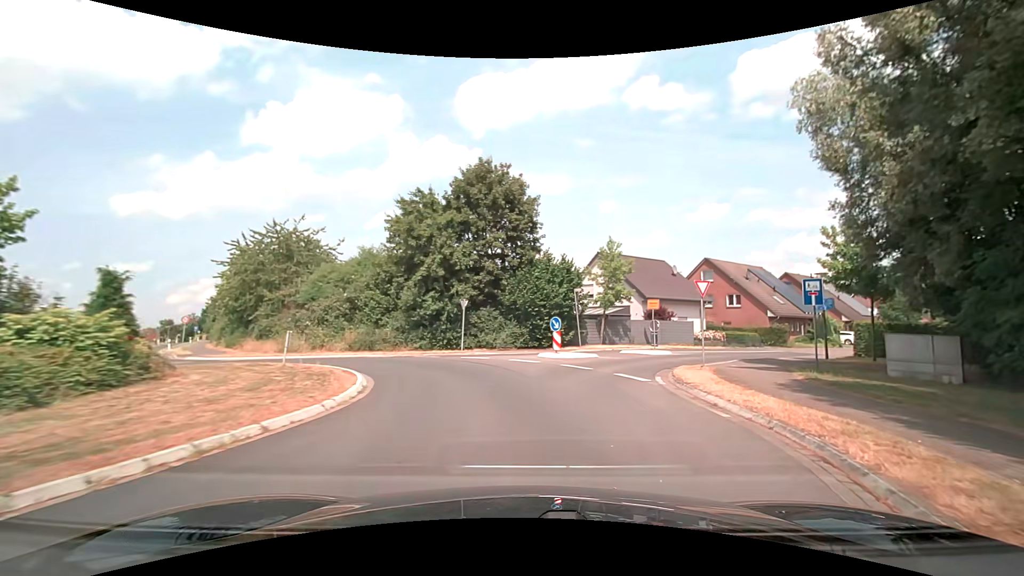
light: Day
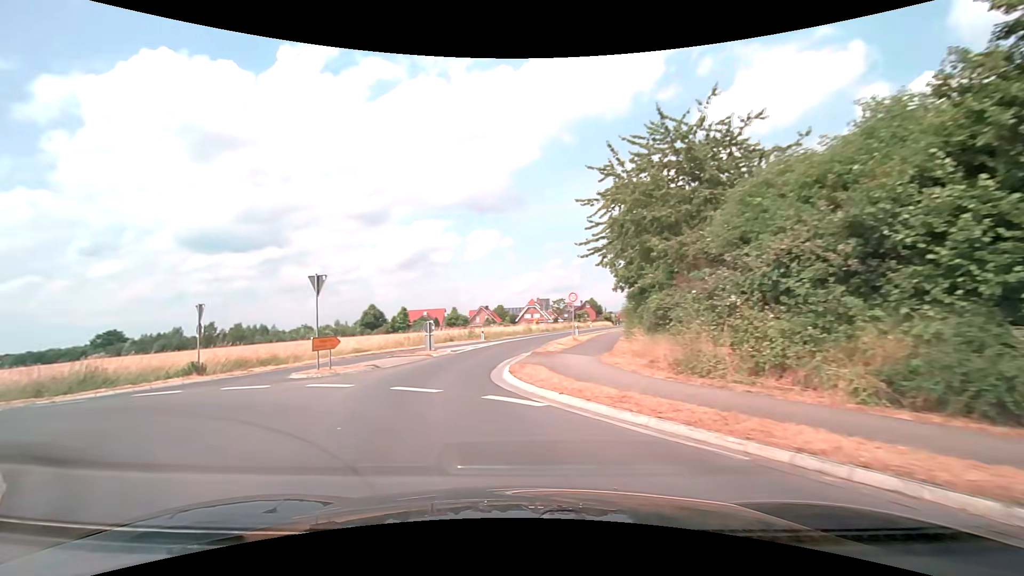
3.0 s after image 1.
(-6.1, +21.0) m; -47°
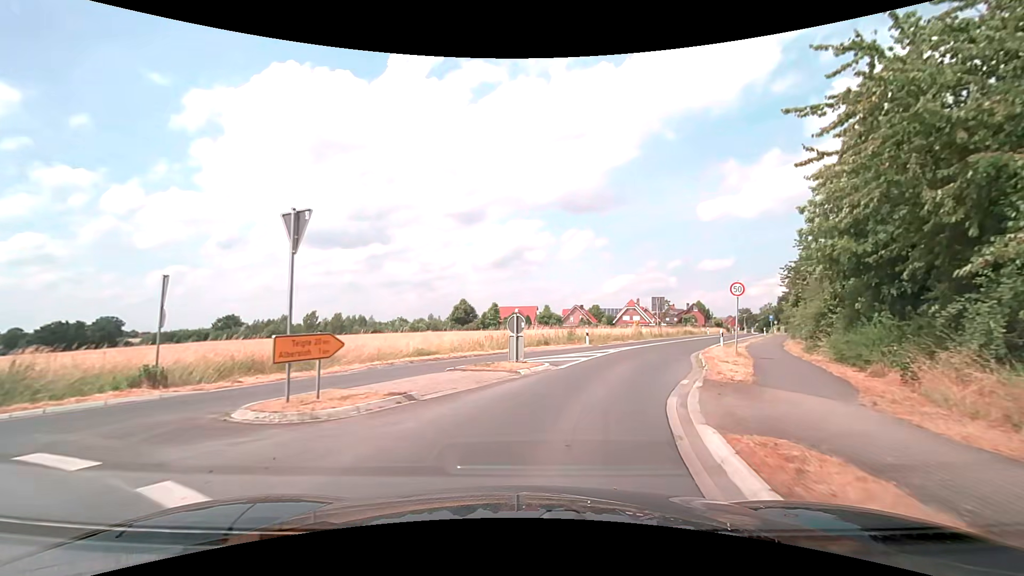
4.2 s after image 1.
(-1.5, +9.4) m; -12°
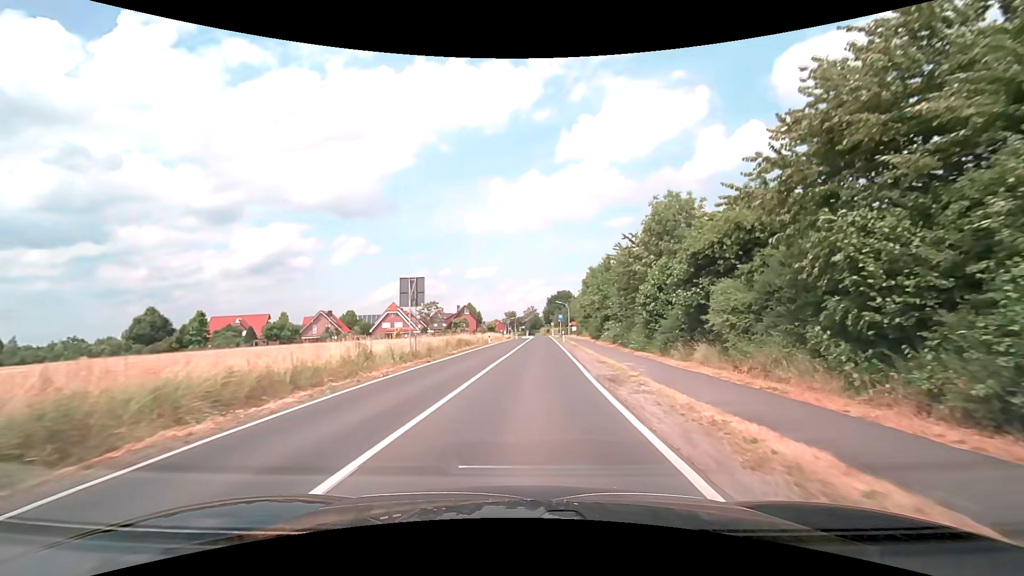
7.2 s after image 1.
(+7.8, +28.7) m; +26°
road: secondary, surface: asphalt
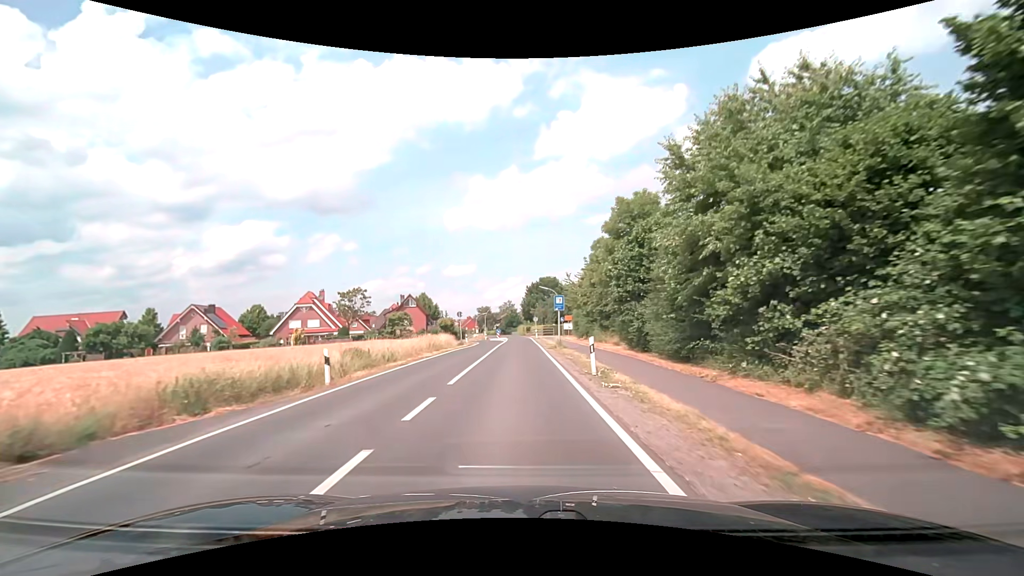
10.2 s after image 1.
(+1.7, +37.4) m; +3°
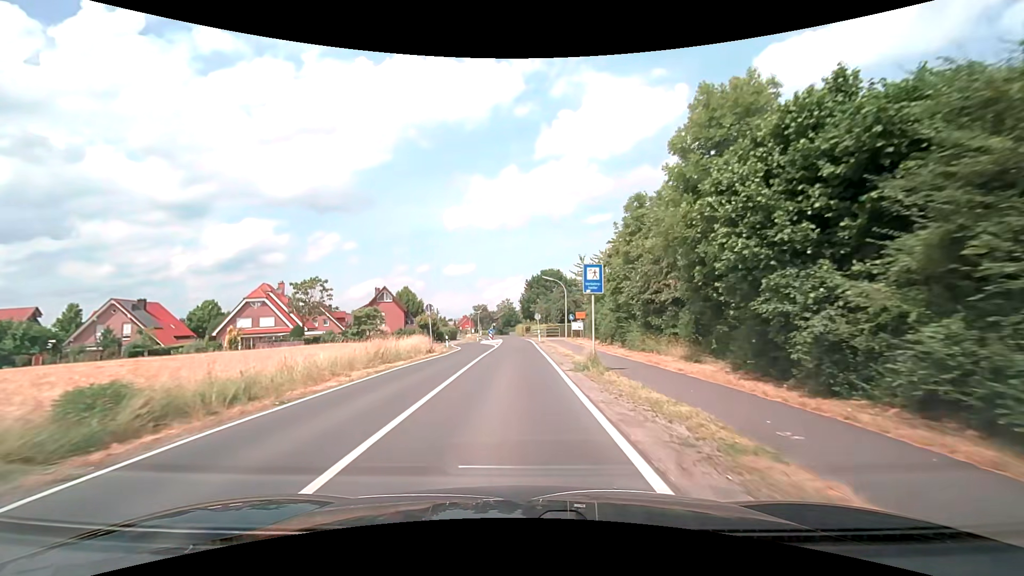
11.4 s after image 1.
(0.0, +15.5) m; 0°
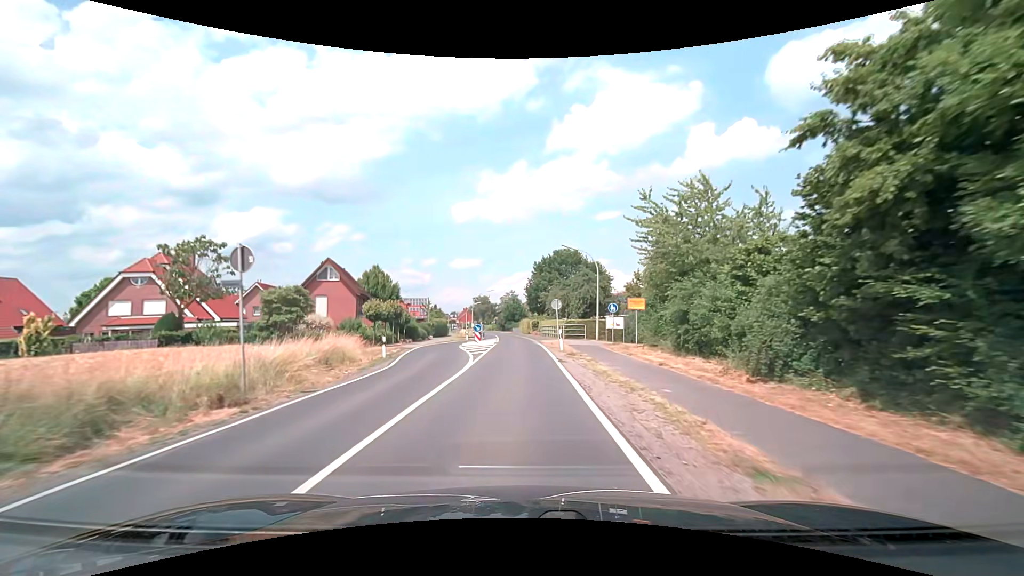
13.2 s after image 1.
(0.0, +23.3) m; 0°
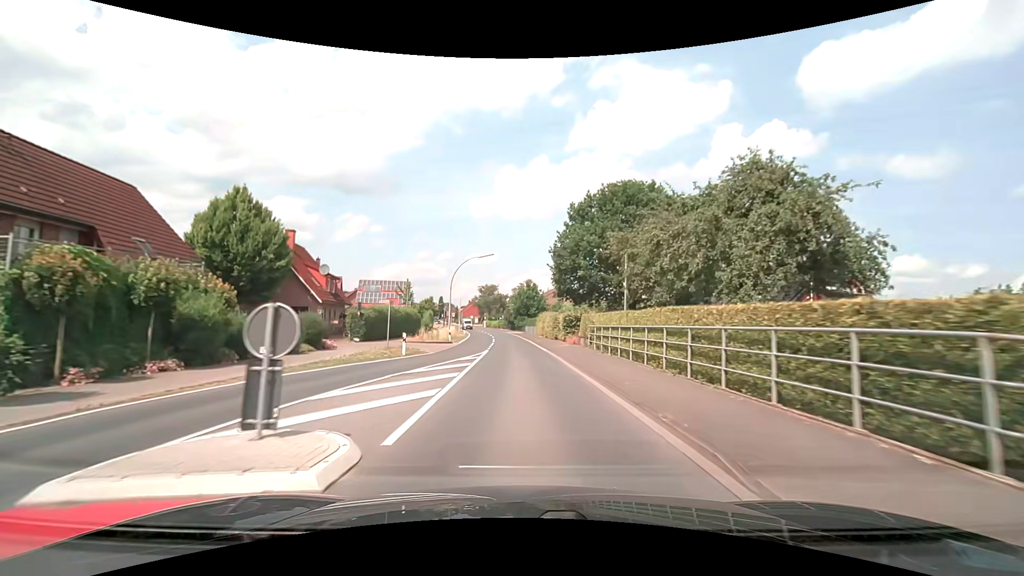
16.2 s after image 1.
(-0.6, +39.1) m; -2°
(0, +10) (0, +20) (-1, +30) (-1, +40) (-1, +50) (-2, +60) (-3, +70) (-4, +80) (-5, +90) (-7, +100) m
